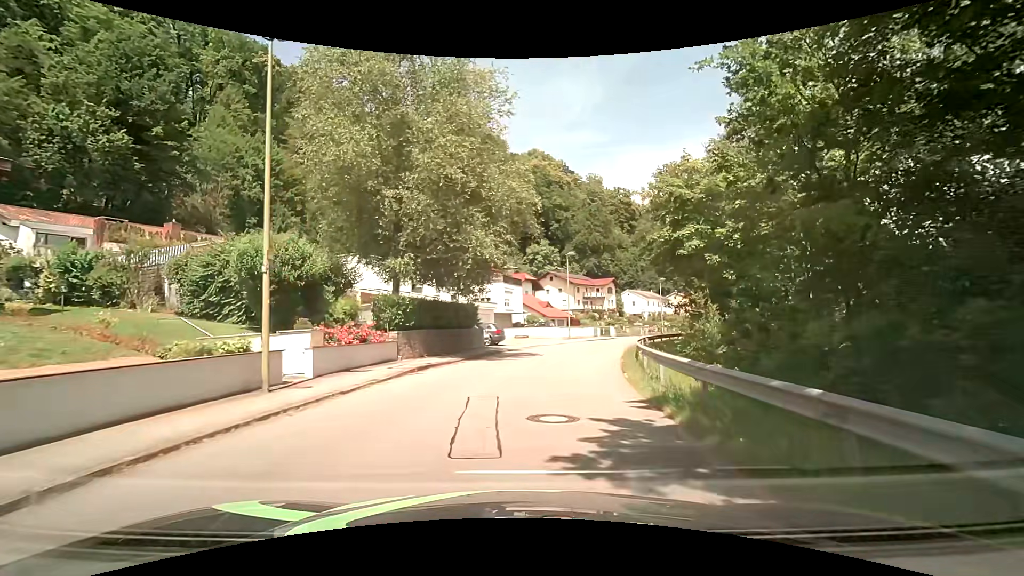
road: residential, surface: asphalt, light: Day
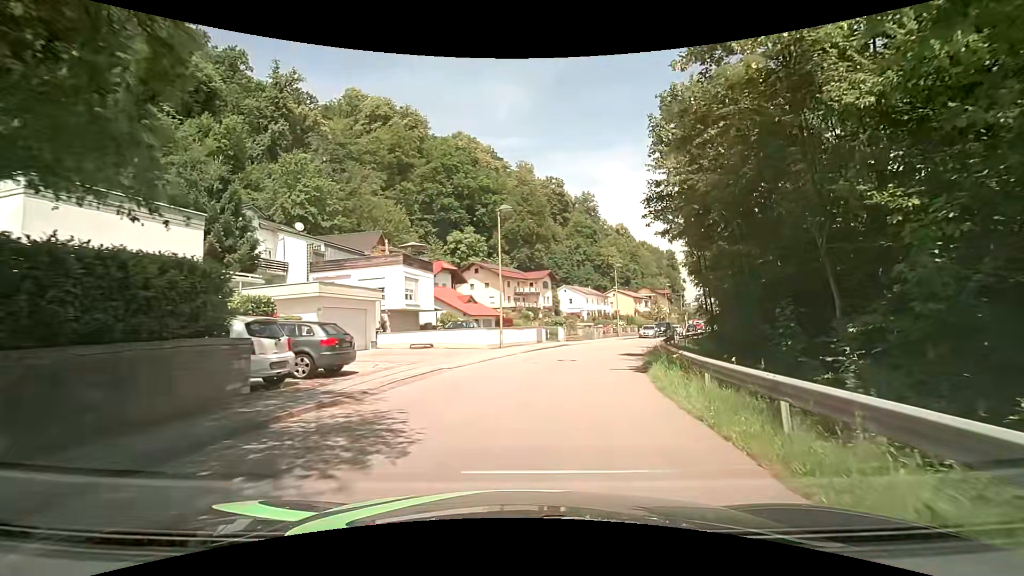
(+1.1, +18.5) m; +8°
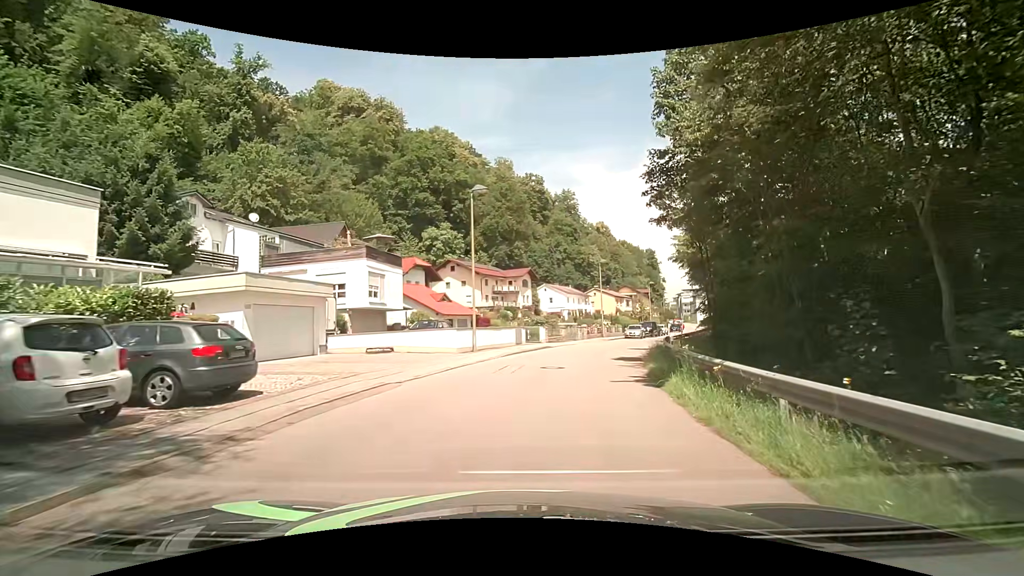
(+0.1, +4.0) m; +2°
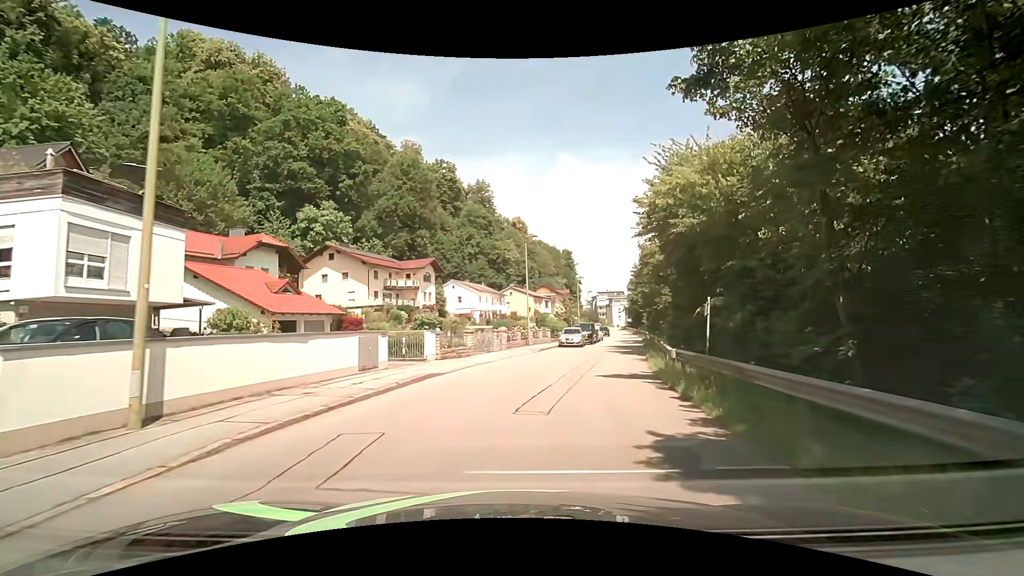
(+1.4, +16.6) m; +10°
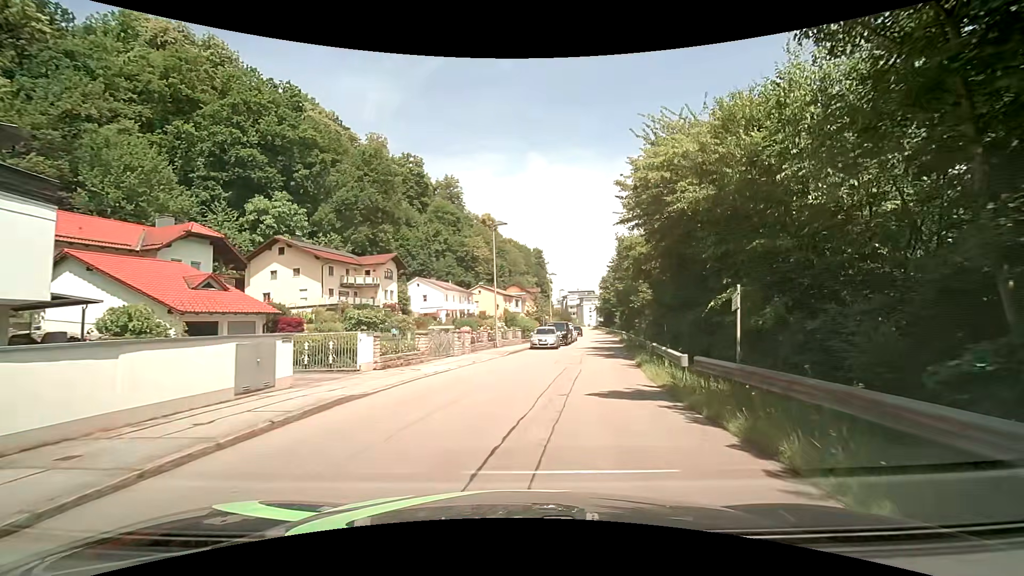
(+0.1, +4.3) m; +3°
(+1, +10) (+3, +20) (+5, +30) (+7, +39) (+8, +49) (+10, +59) (+12, +69) (+13, +79) (+15, +89) (+16, +99) m
